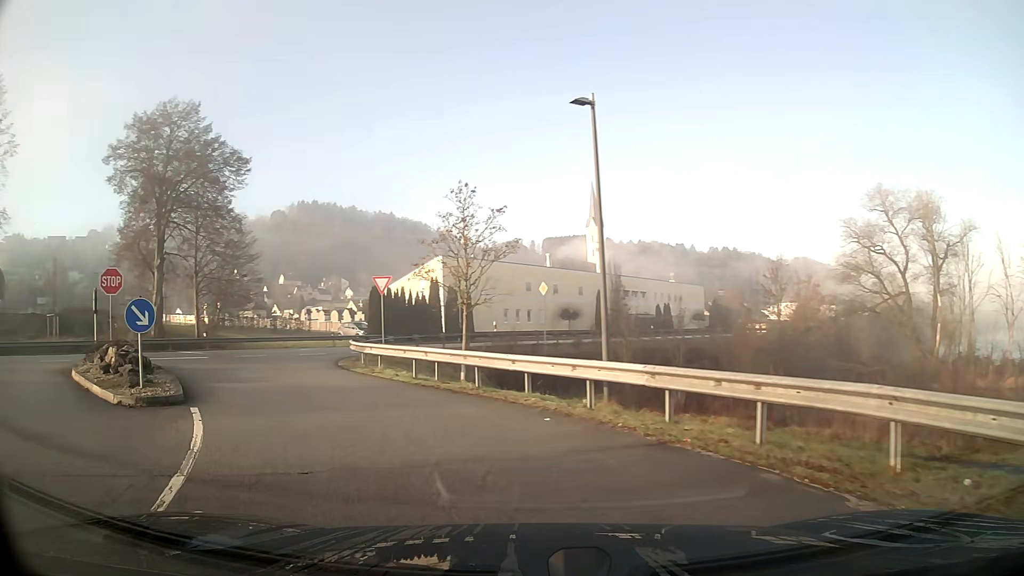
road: unclassified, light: Day
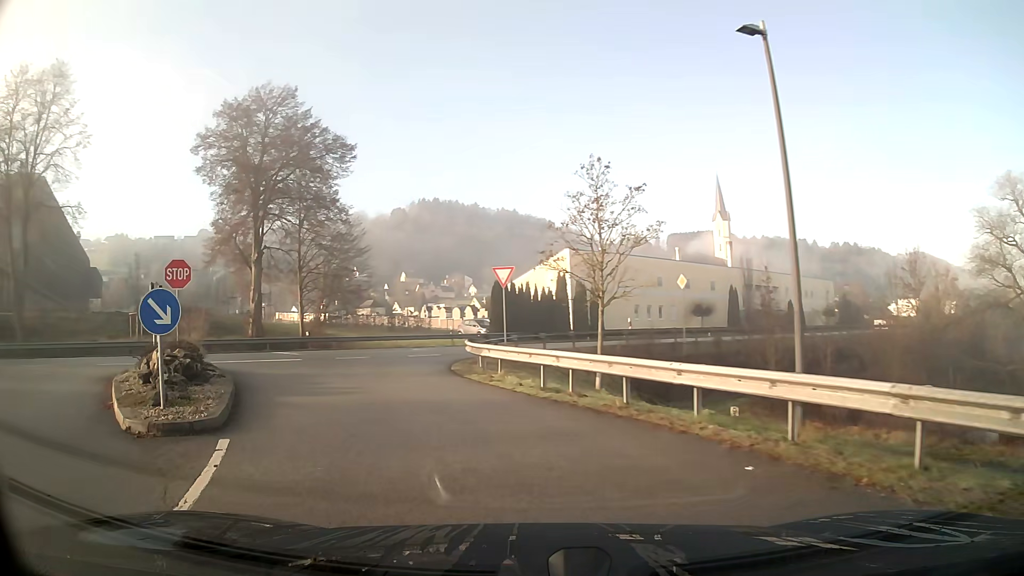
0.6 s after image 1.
(-0.3, +3.4) m; -8°
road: service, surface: asphalt
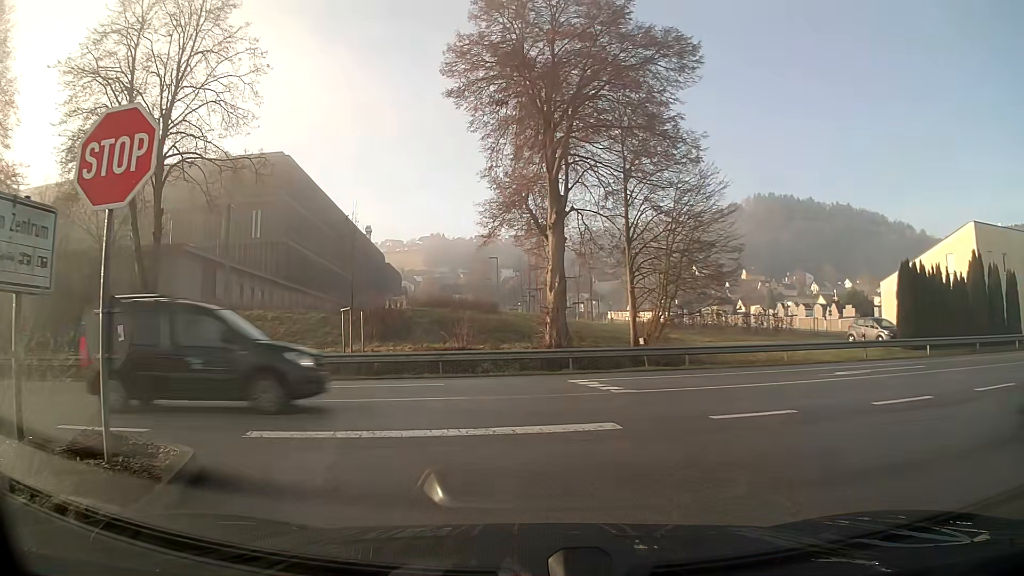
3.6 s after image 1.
(-3.9, +14.7) m; -27°
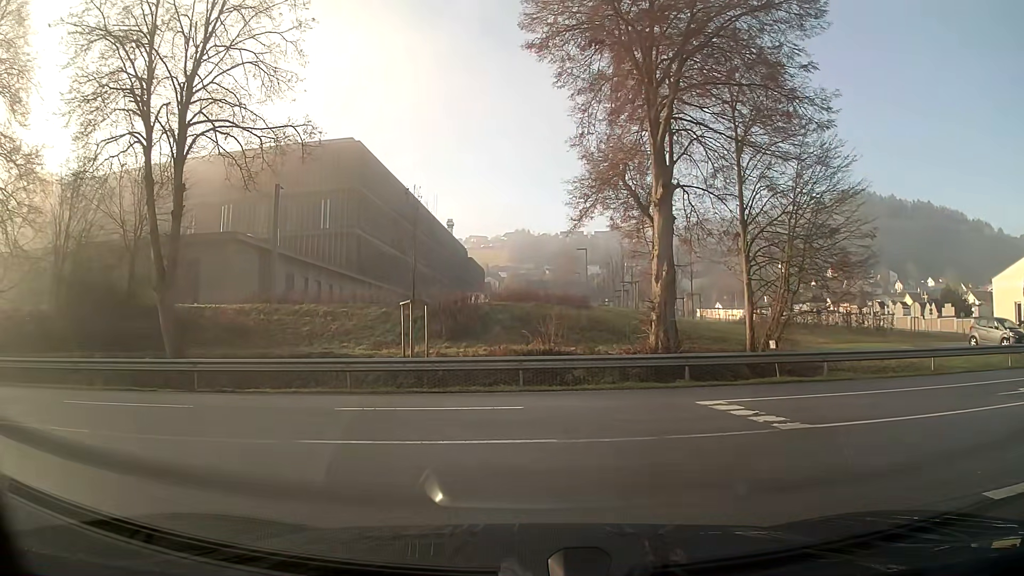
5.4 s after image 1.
(-0.2, +4.3) m; -5°
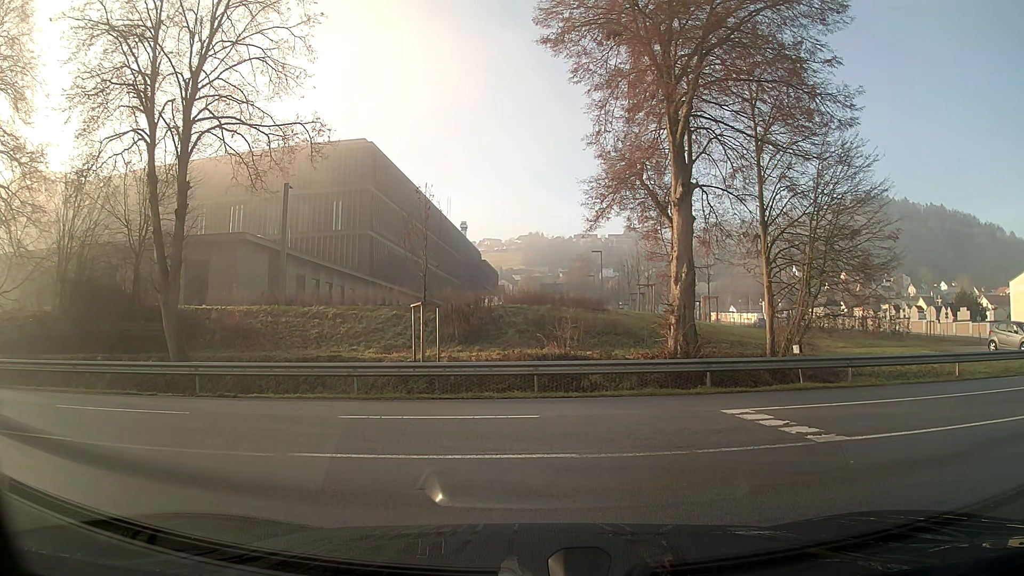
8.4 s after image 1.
(0.0, +0.7) m; 0°
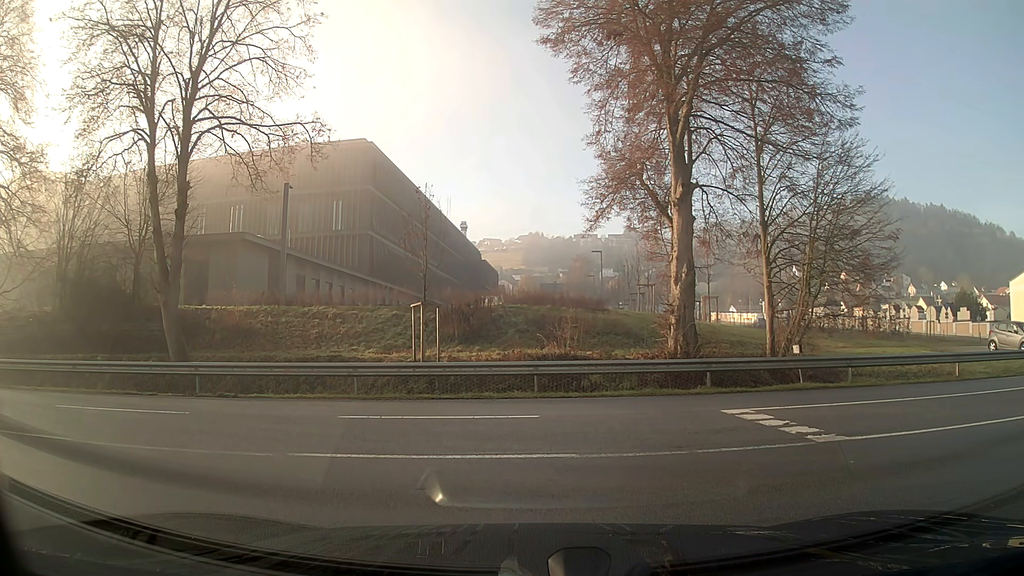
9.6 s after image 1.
(0.0, 0.0) m; 0°
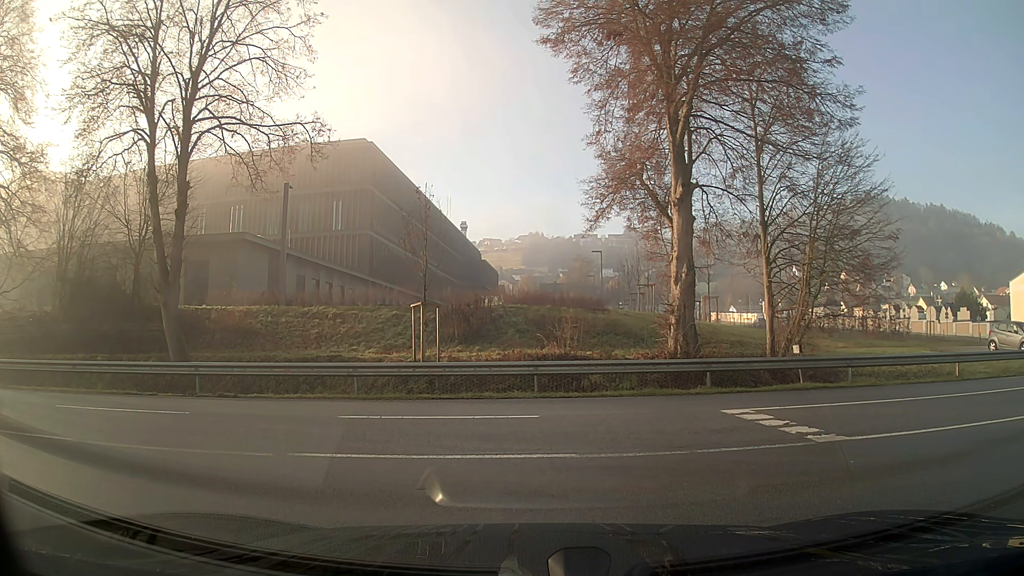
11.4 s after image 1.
(0.0, 0.0) m; 0°
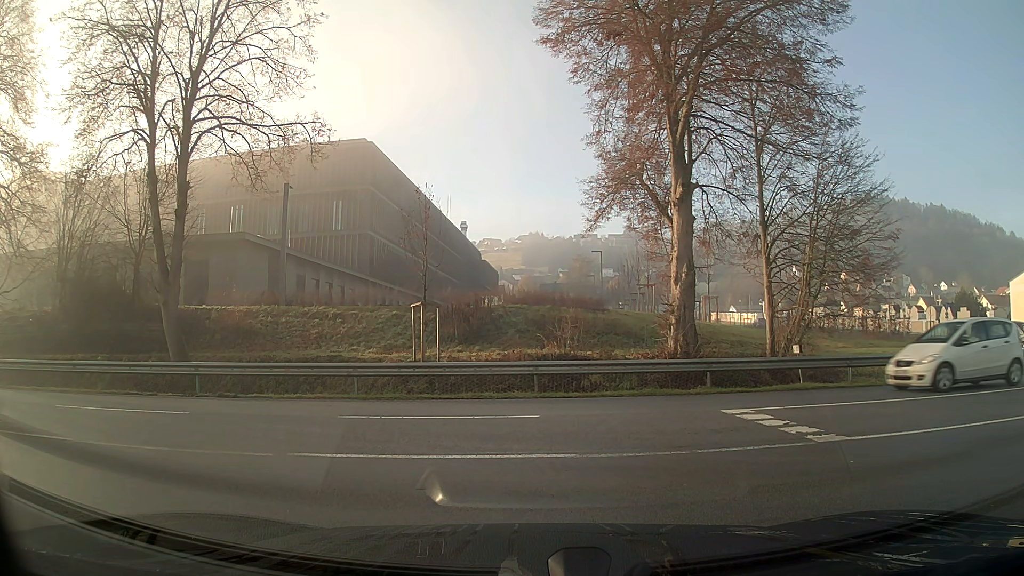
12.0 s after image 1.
(0.0, 0.0) m; 0°
